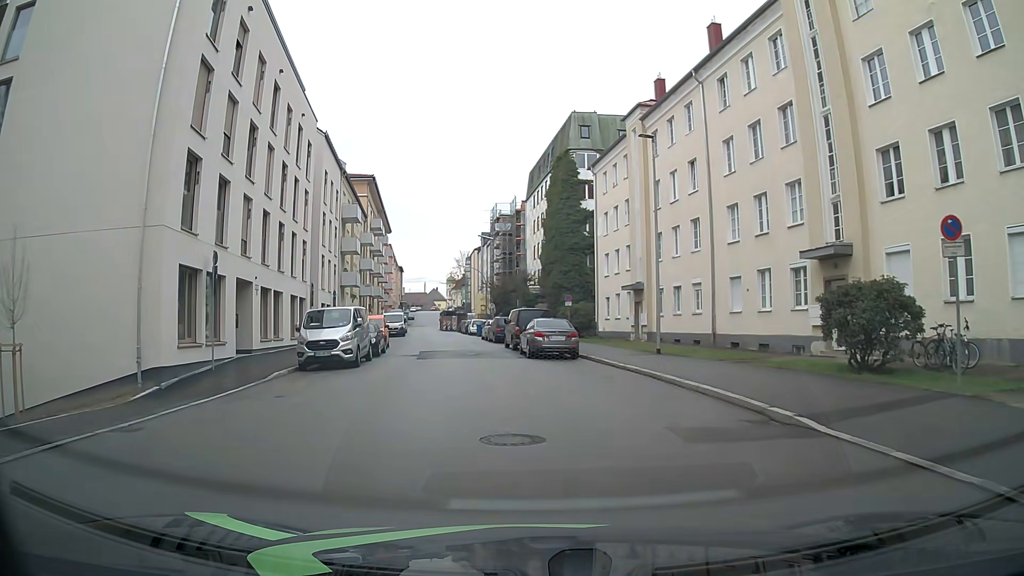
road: tertiary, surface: asphalt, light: Day
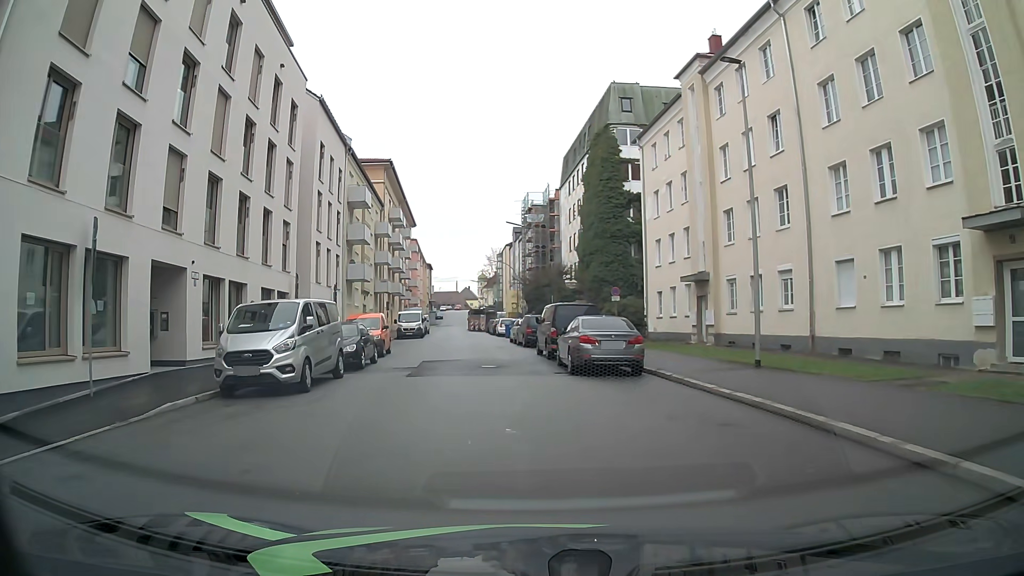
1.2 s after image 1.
(-0.3, +7.7) m; -2°
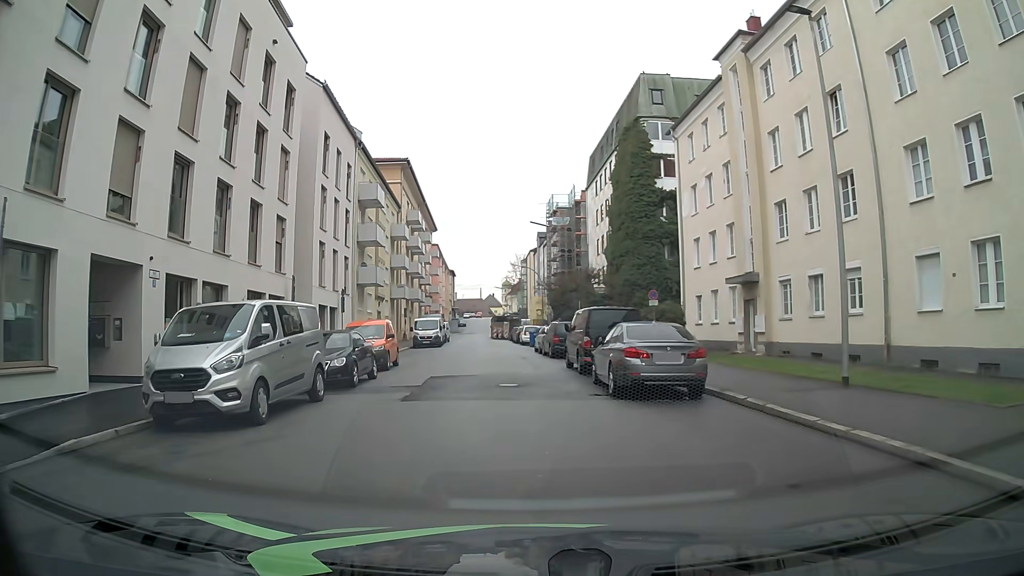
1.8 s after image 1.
(-0.2, +3.8) m; -4°
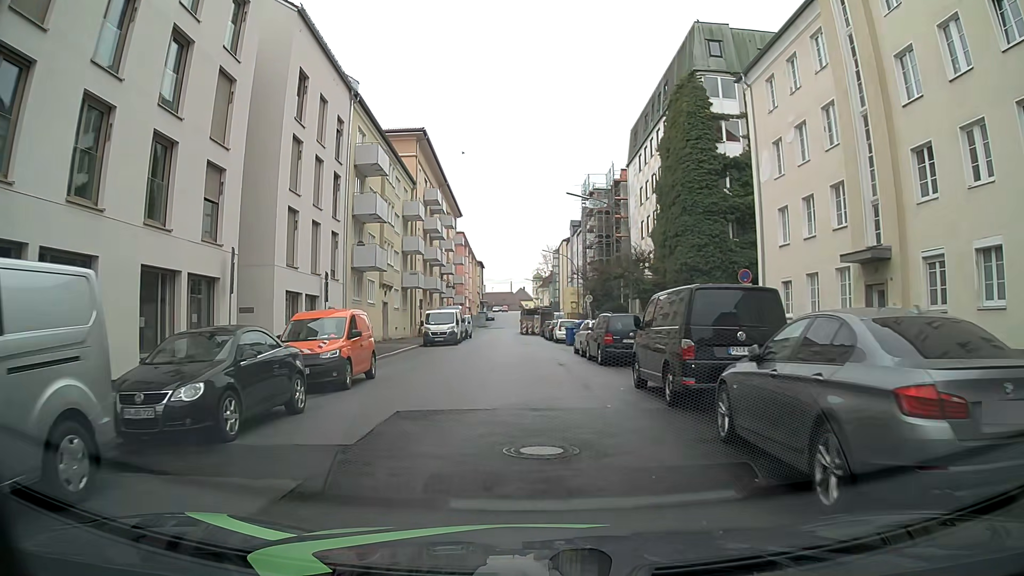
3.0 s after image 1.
(-0.2, +8.9) m; -3°
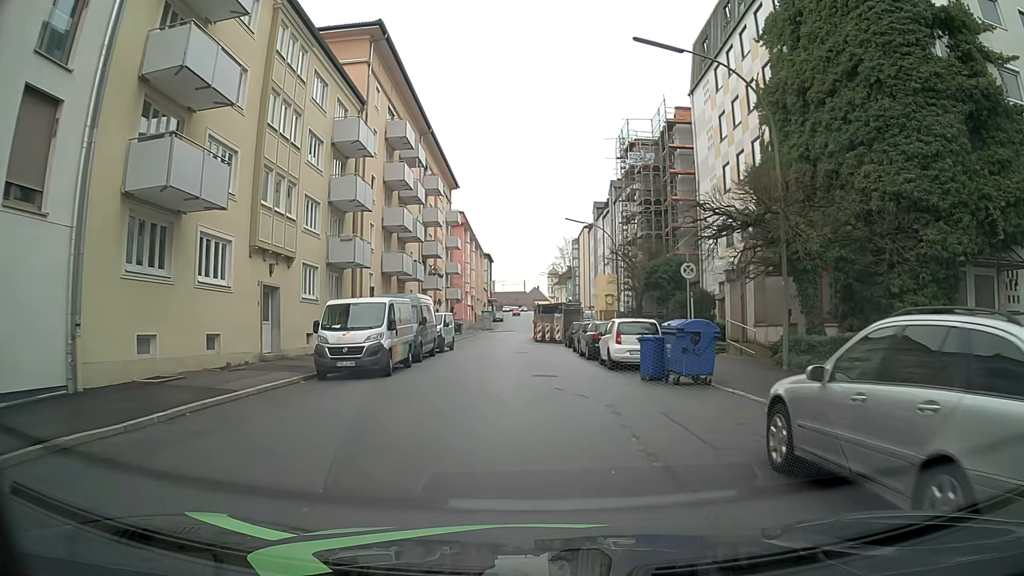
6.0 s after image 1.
(-0.2, +22.6) m; -1°
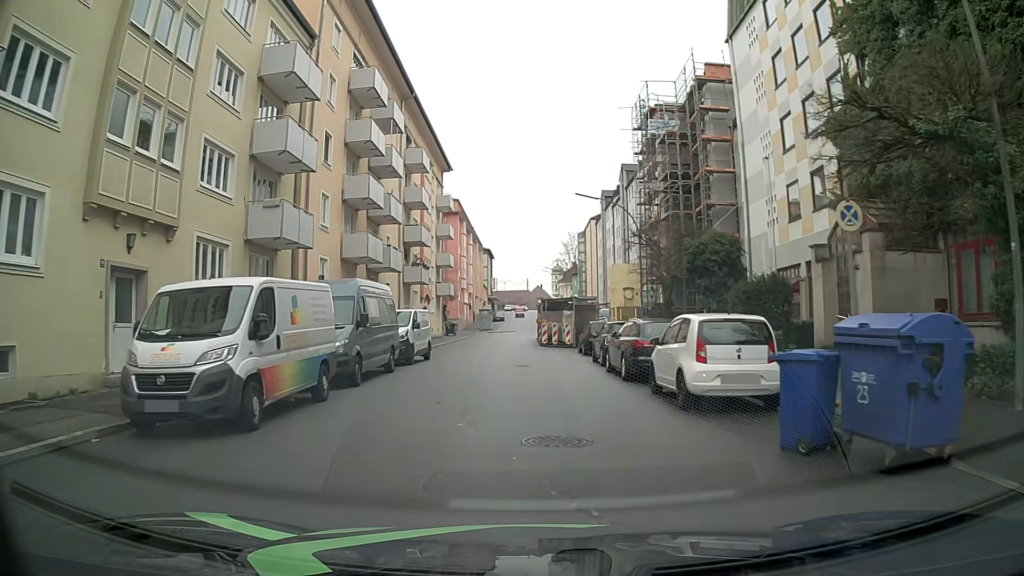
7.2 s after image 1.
(+0.1, +9.3) m; +2°
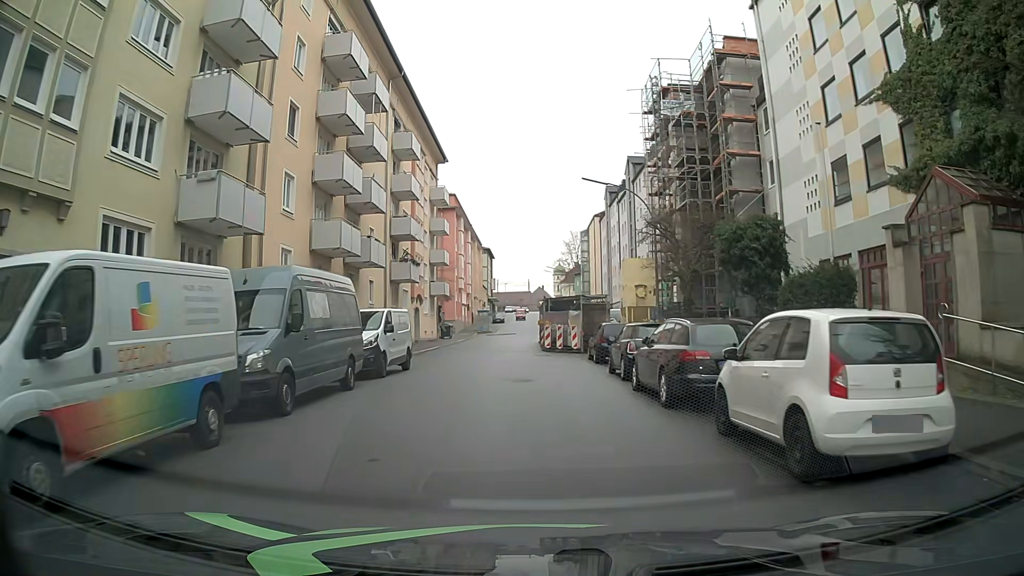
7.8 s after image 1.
(-0.1, +4.7) m; 0°
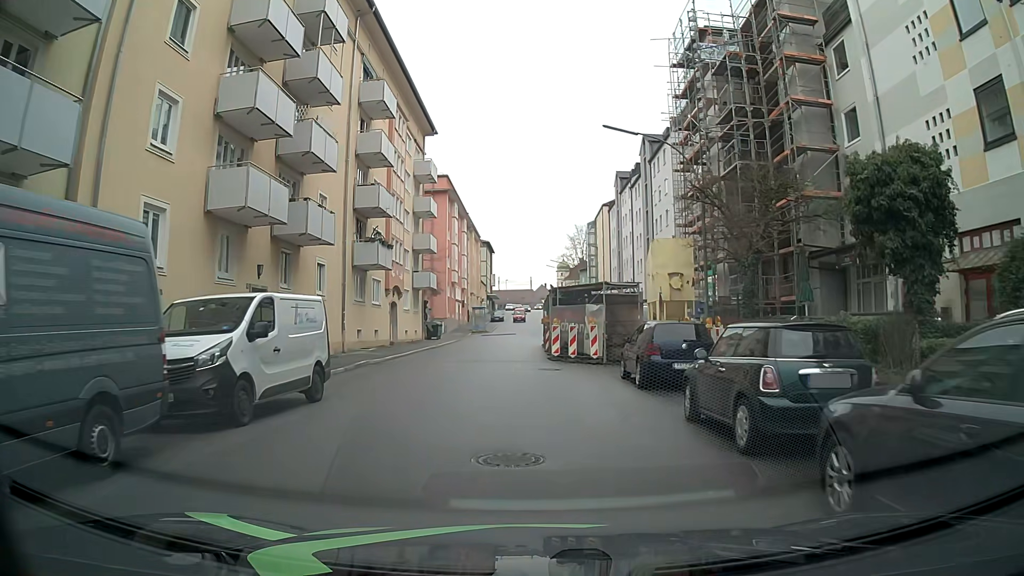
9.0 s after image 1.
(-0.2, +9.4) m; -1°
(0, +10) (-1, +20) (-1, +30) (-2, +40) (-1, +50) (-1, +60) (0, +70) (0, +80) (0, +90) (+1, +100) m
